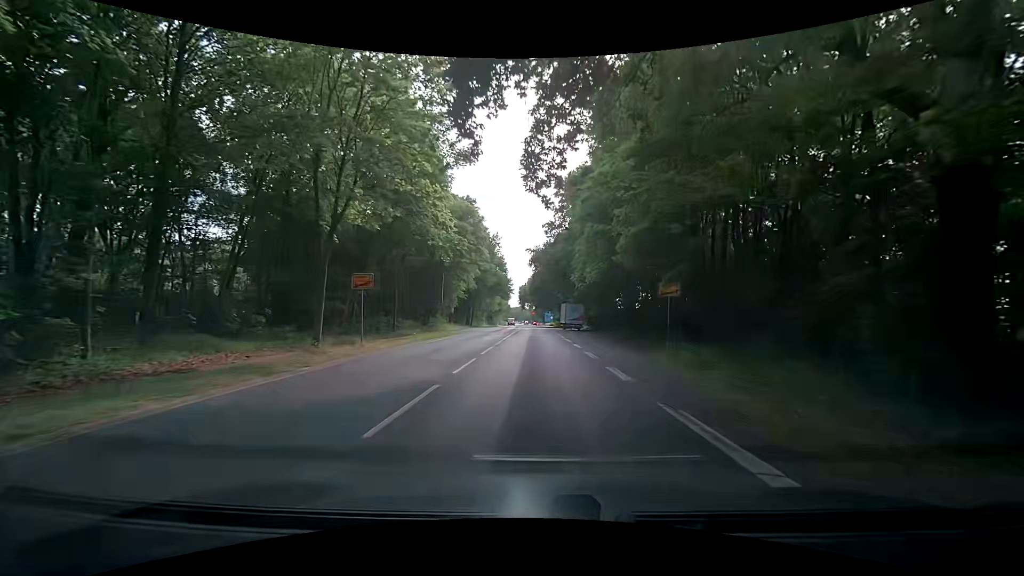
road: secondary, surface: asphalt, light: Day
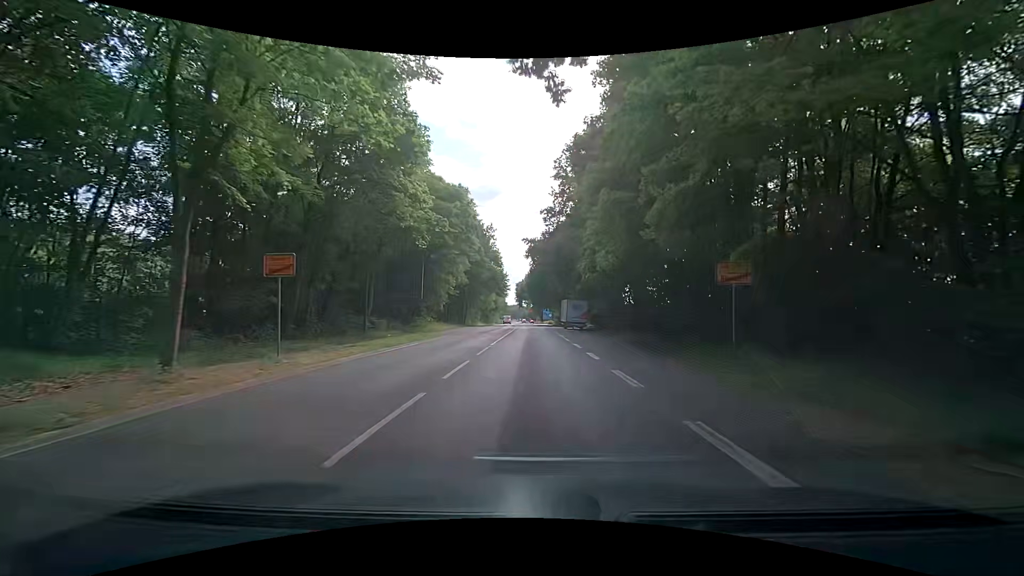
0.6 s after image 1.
(-0.2, +7.1) m; -1°
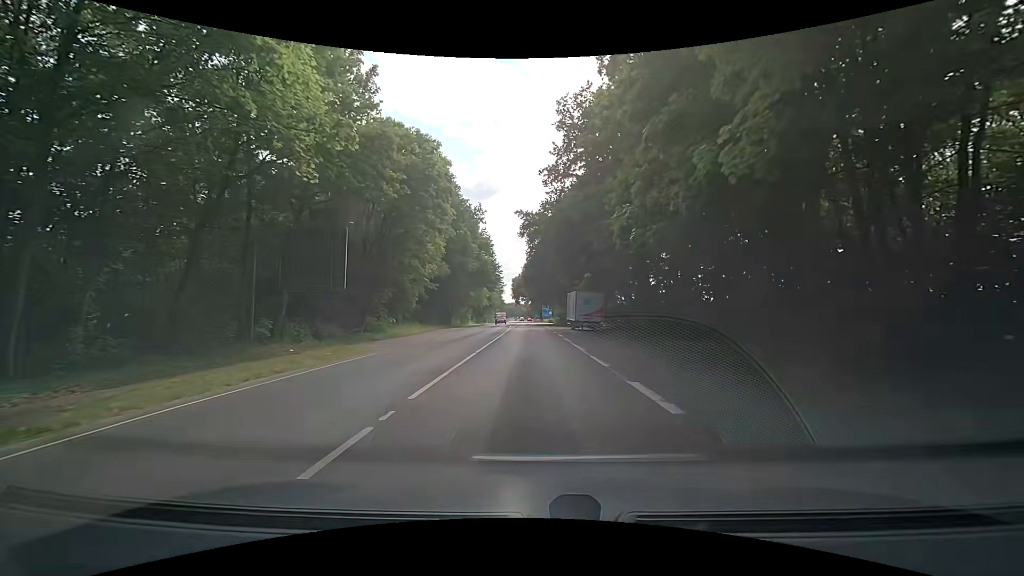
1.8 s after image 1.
(0.0, +14.7) m; +2°
